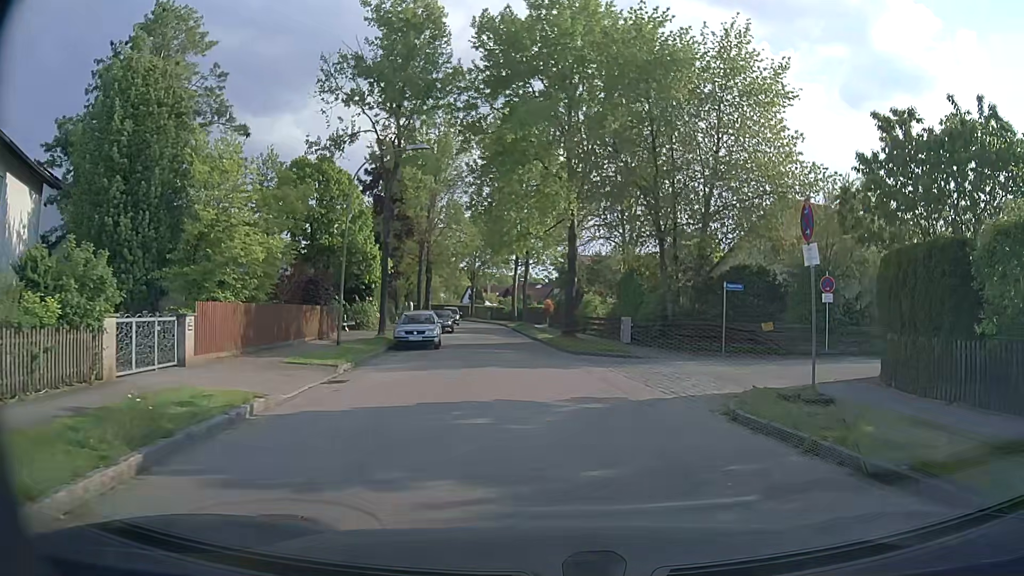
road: residential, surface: asphalt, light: Day
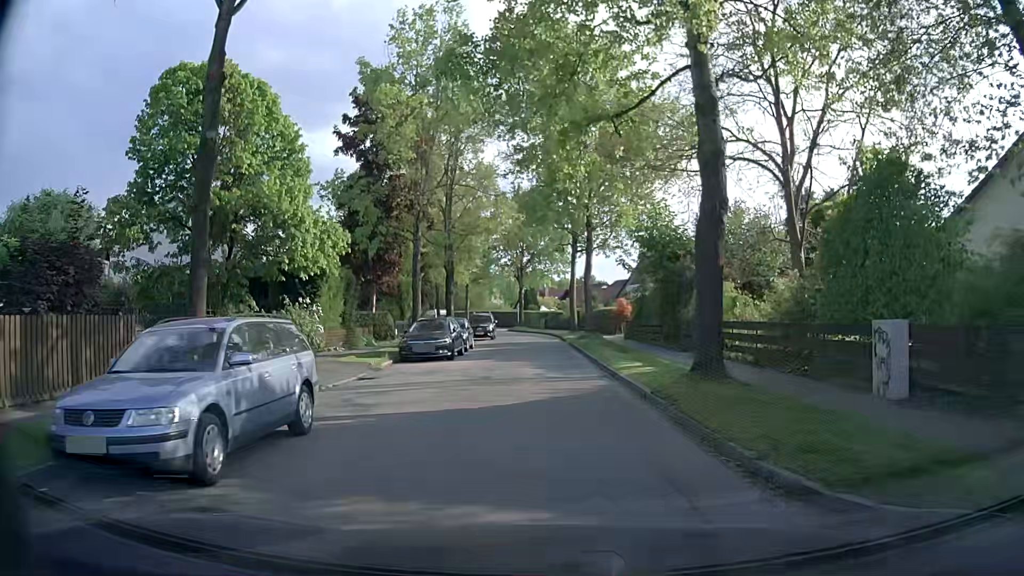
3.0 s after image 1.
(-0.6, +20.3) m; -5°
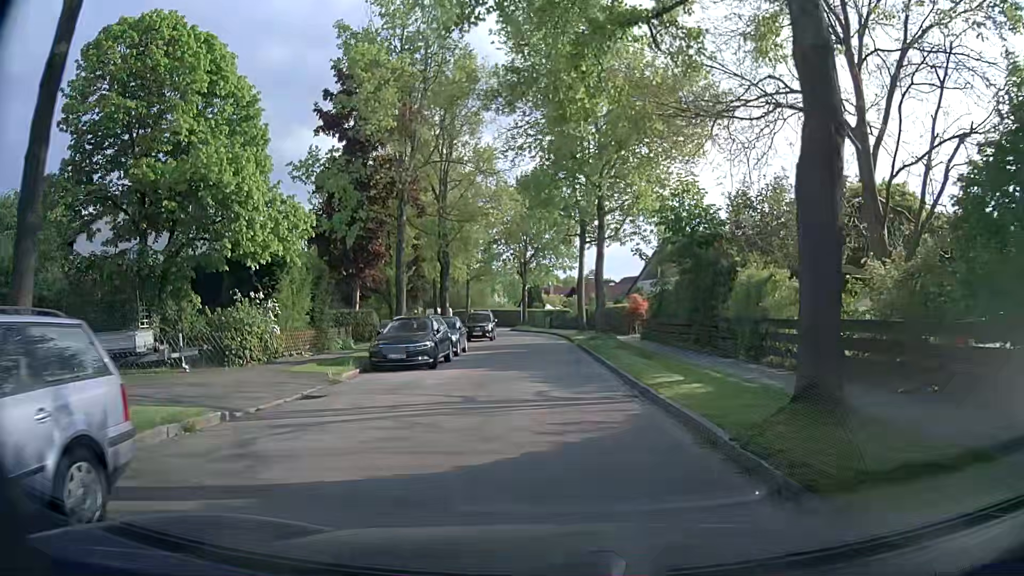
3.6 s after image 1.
(0.0, +4.7) m; -1°
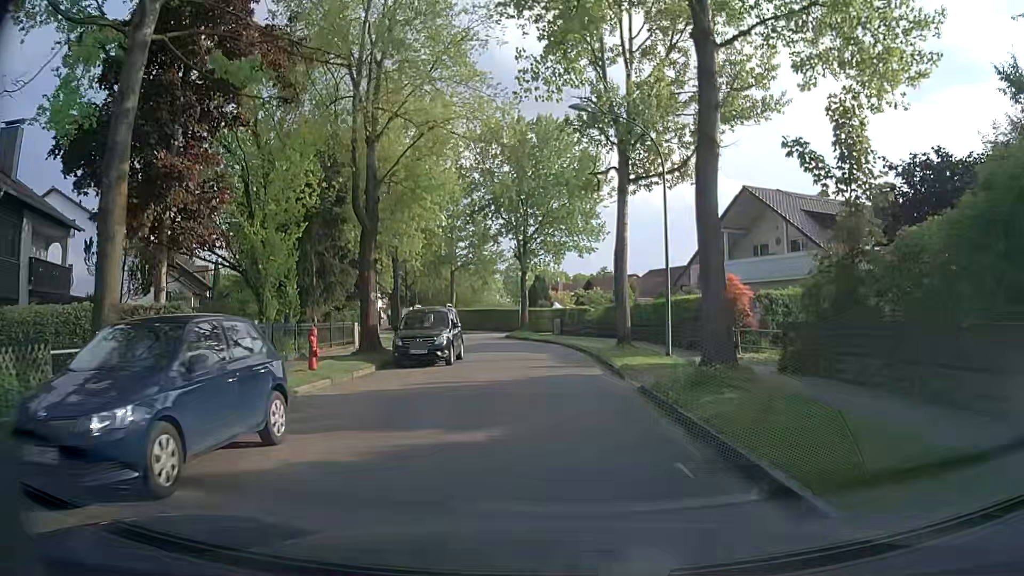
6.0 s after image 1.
(+0.1, +19.9) m; 0°
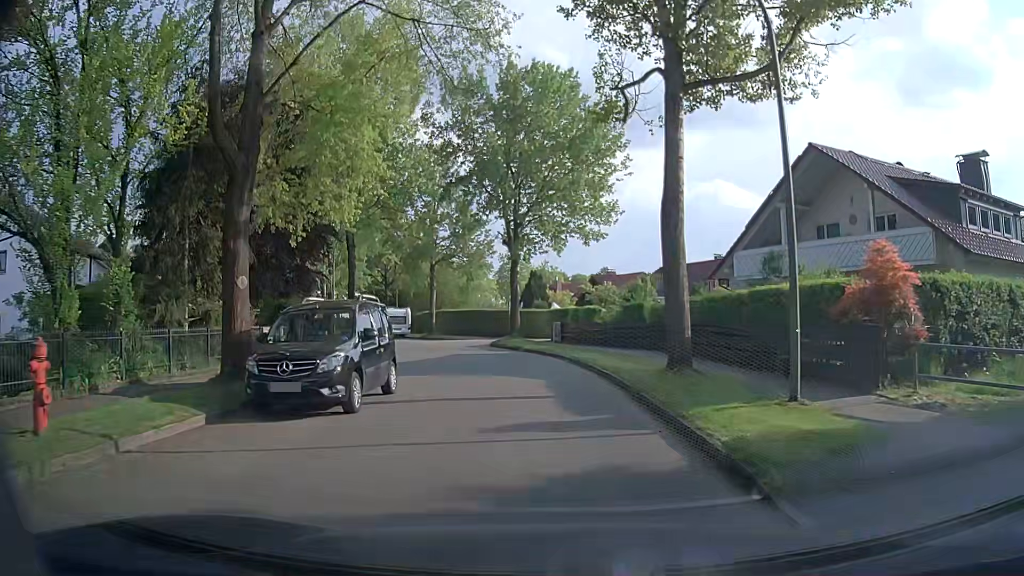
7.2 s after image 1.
(+0.1, +10.0) m; 0°
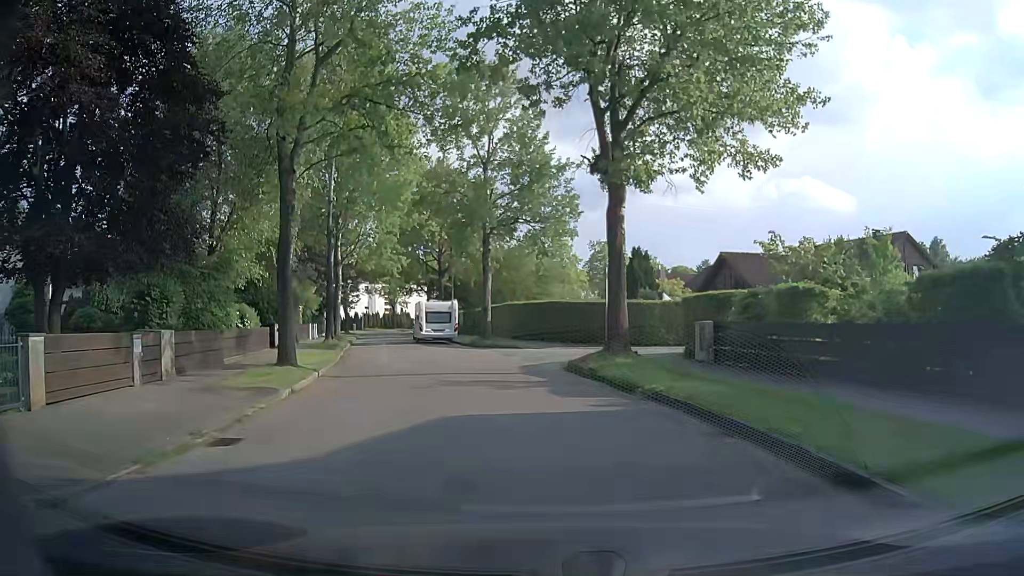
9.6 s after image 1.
(-0.9, +18.6) m; -7°
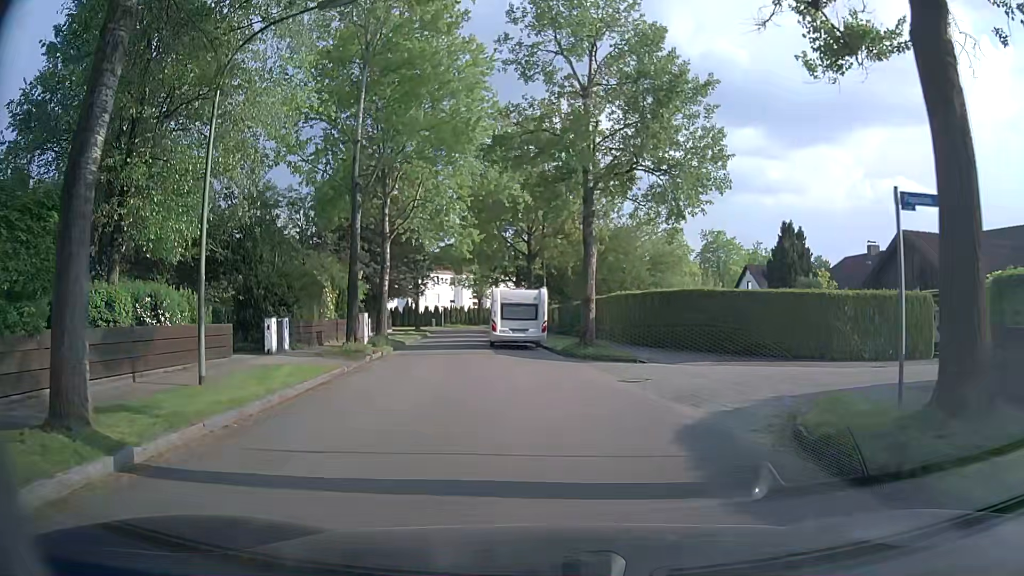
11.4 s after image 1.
(-1.0, +11.8) m; -10°
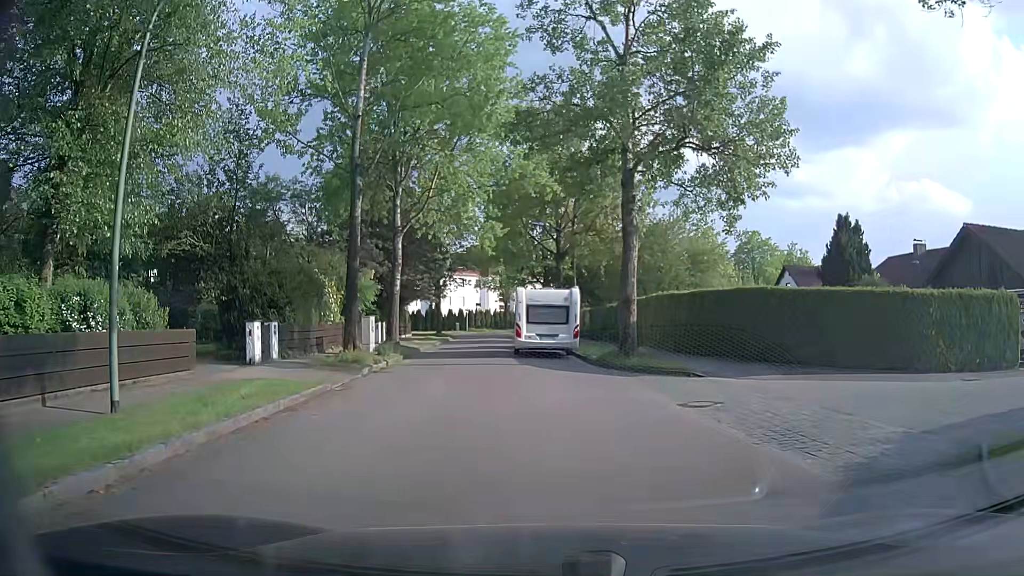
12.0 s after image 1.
(0.0, +3.7) m; -2°
(-1, +10) (-2, +20) (-3, +30) (-3, +40) (-3, +50) (-3, +60) (-8, +68) (-18, +69) (-28, +68) (-38, +68) m
